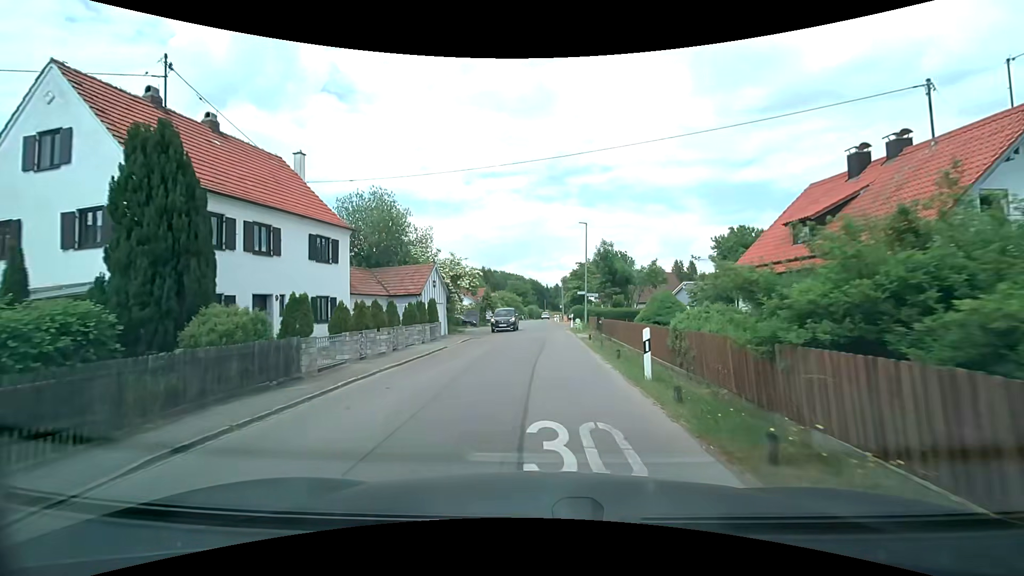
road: residential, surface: asphalt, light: Day
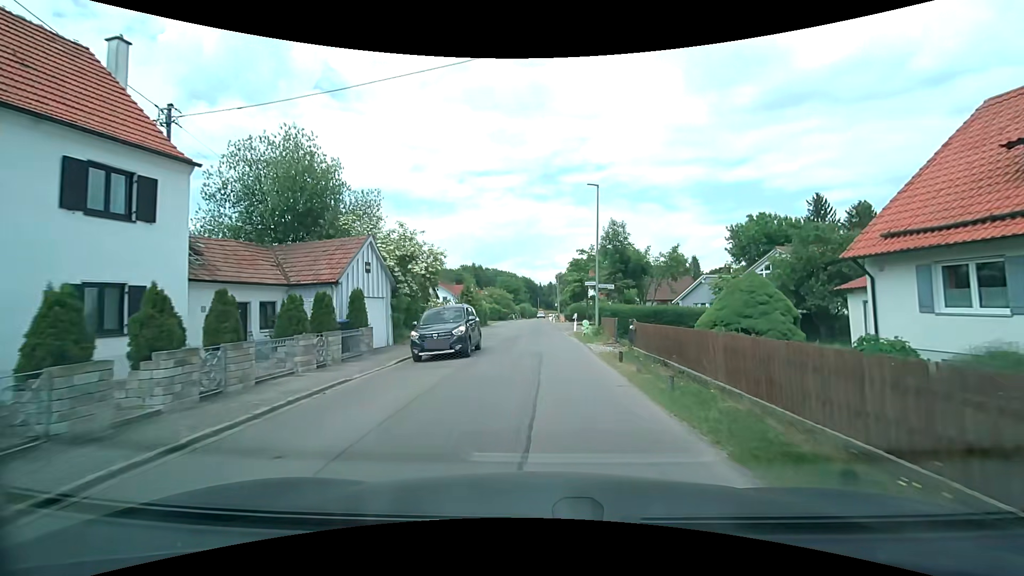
(+0.1, +10.6) m; +1°
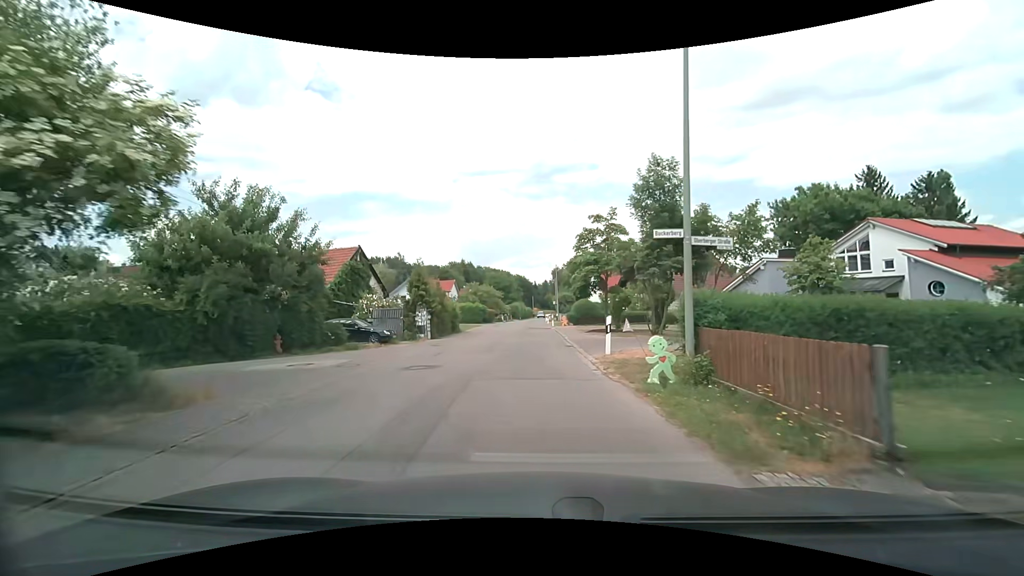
(+0.2, +16.1) m; 0°
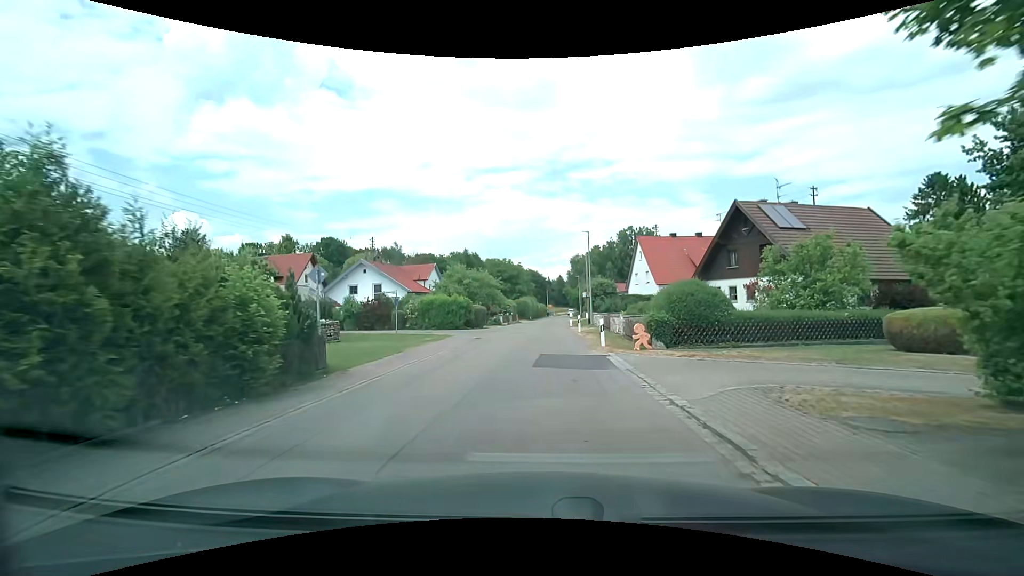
(-0.4, +27.1) m; -2°
(0, +10) (0, +20) (+1, +30) (+1, +40) (+2, +50) (+2, +60) (+3, +70) (+4, +80) (+4, +90) (+5, +100) m
